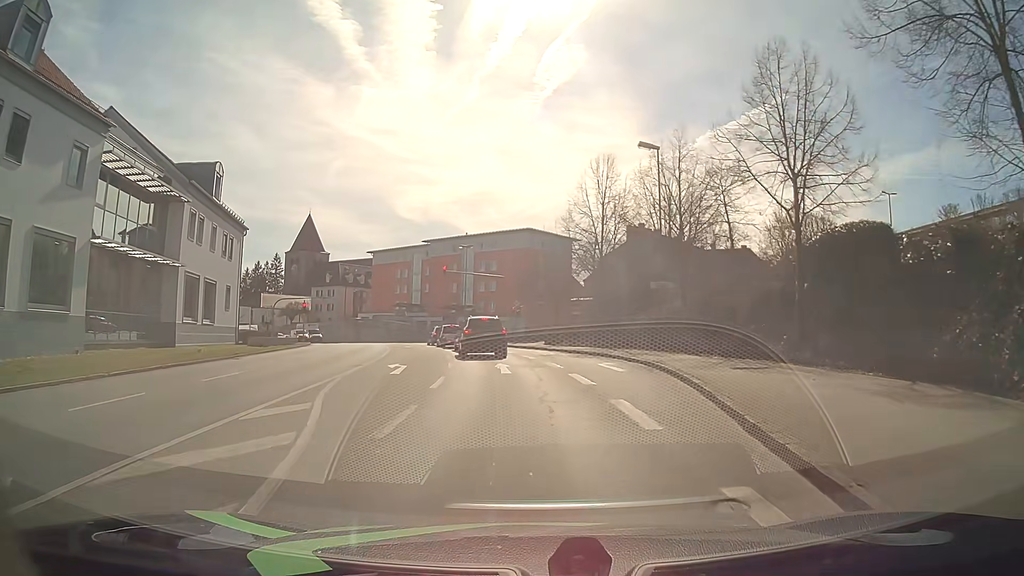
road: tertiary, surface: asphalt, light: Day
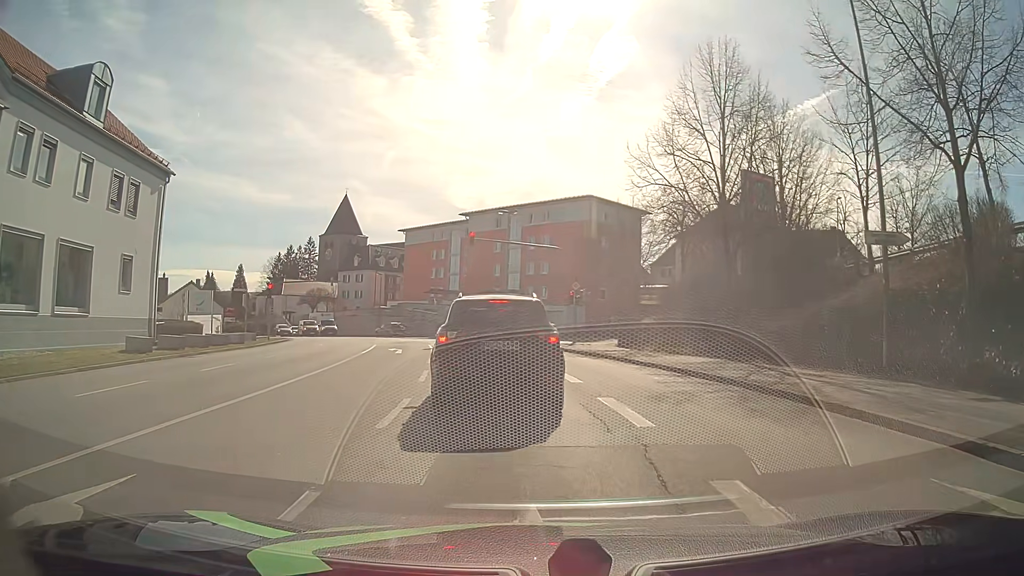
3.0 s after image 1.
(-0.5, +16.9) m; -4°
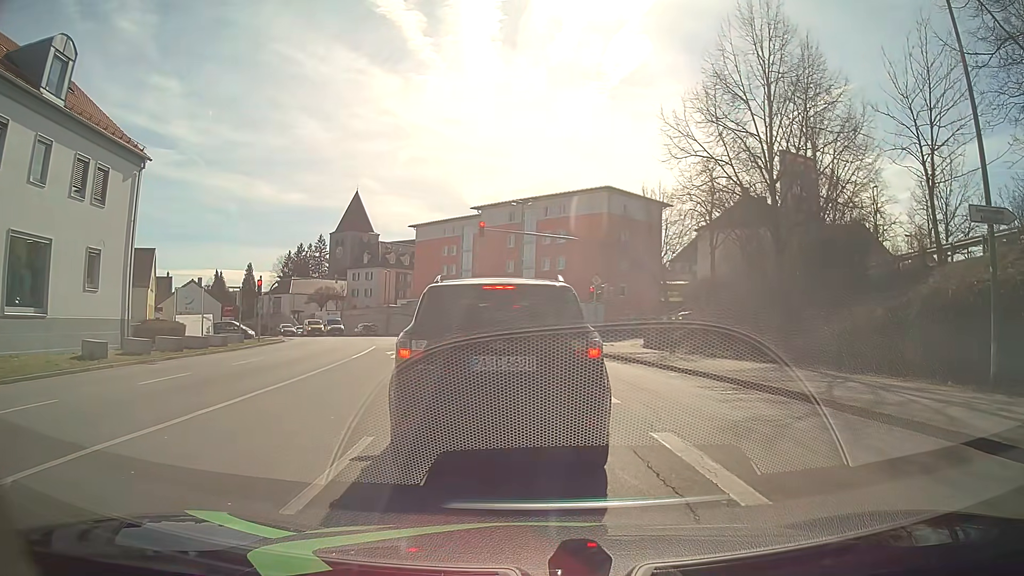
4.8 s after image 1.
(0.0, +3.4) m; 0°
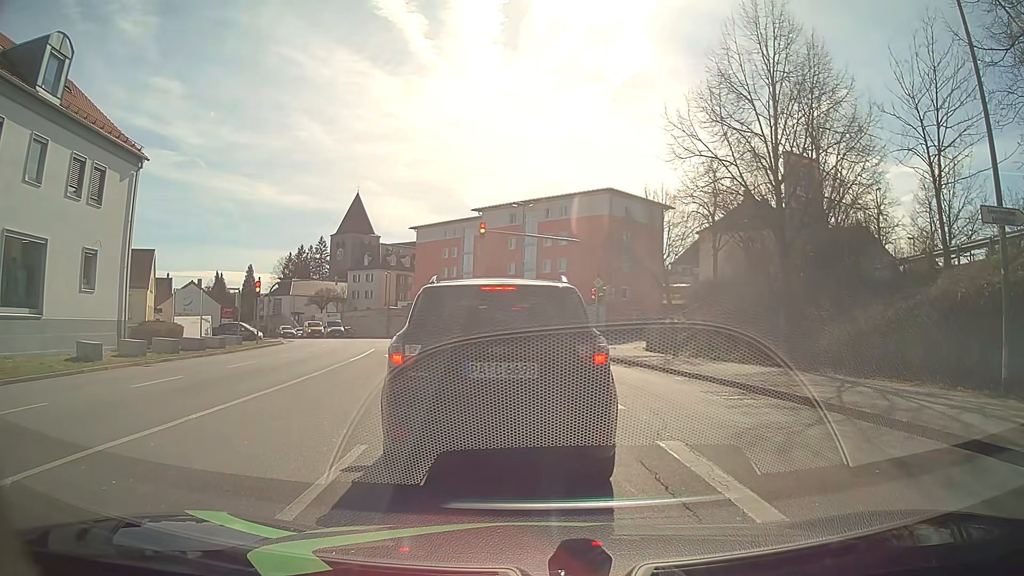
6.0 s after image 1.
(0.0, +0.4) m; 0°
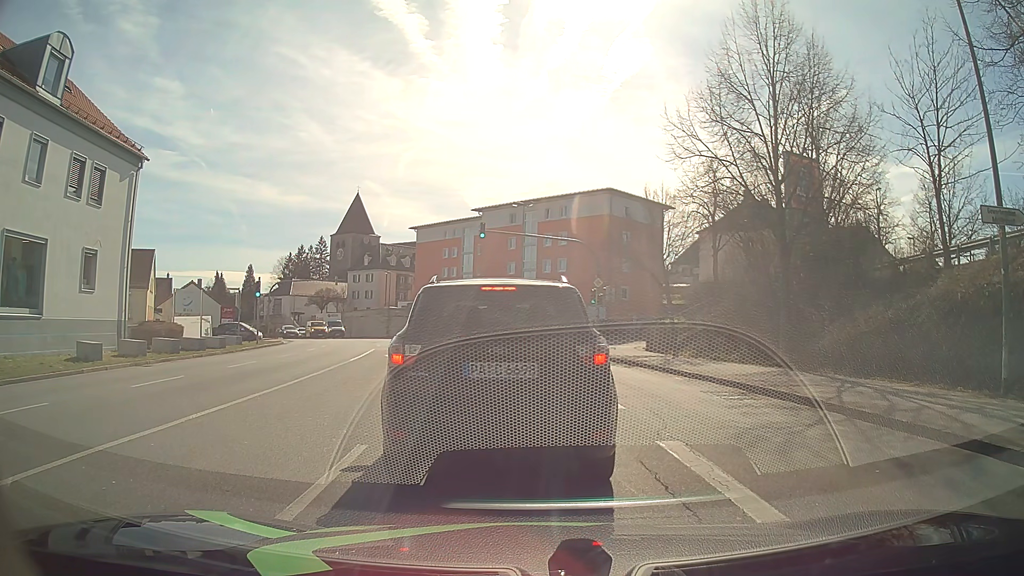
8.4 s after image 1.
(0.0, +0.1) m; 0°
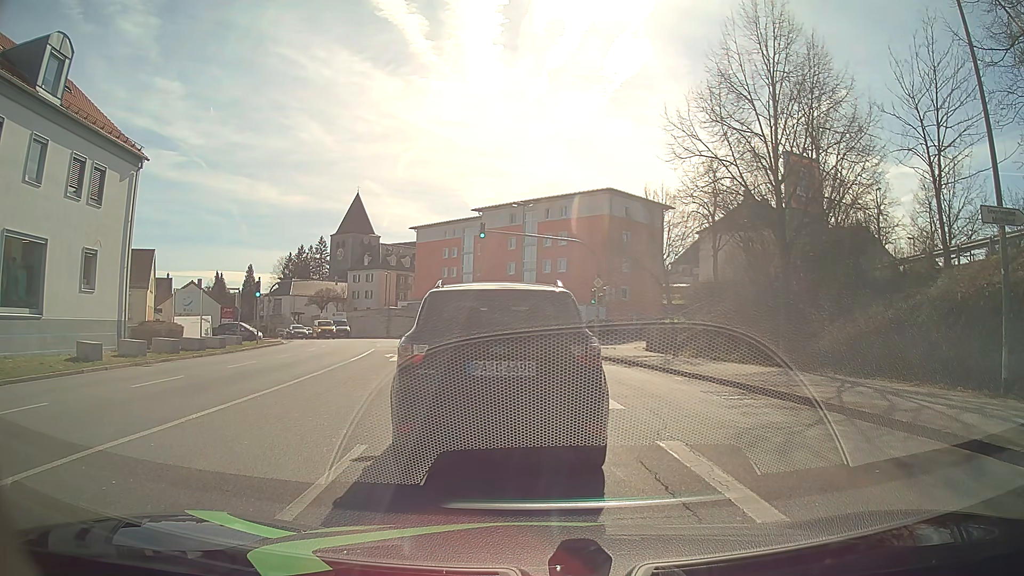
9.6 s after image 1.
(0.0, 0.0) m; 0°
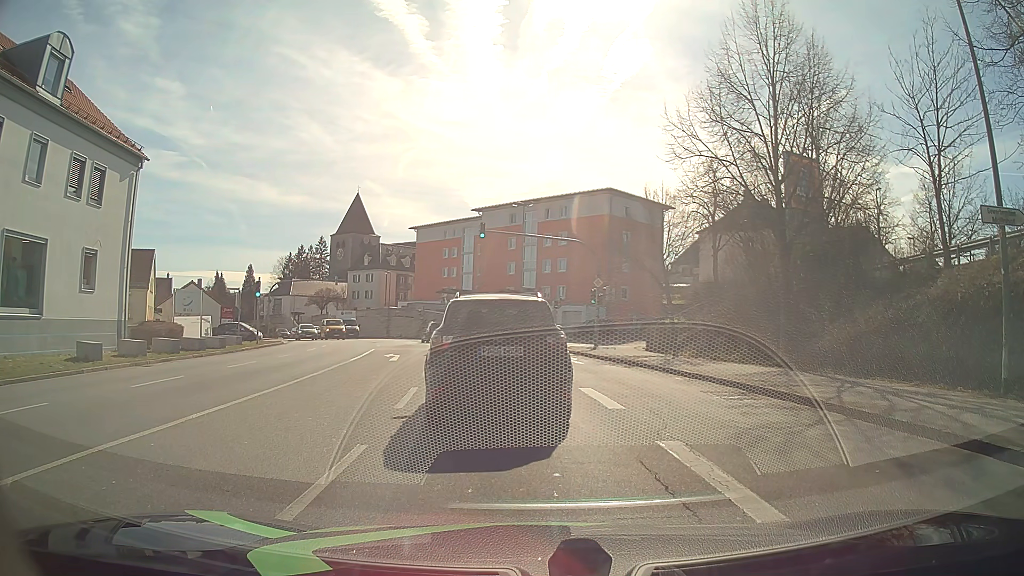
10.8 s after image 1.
(0.0, 0.0) m; 0°
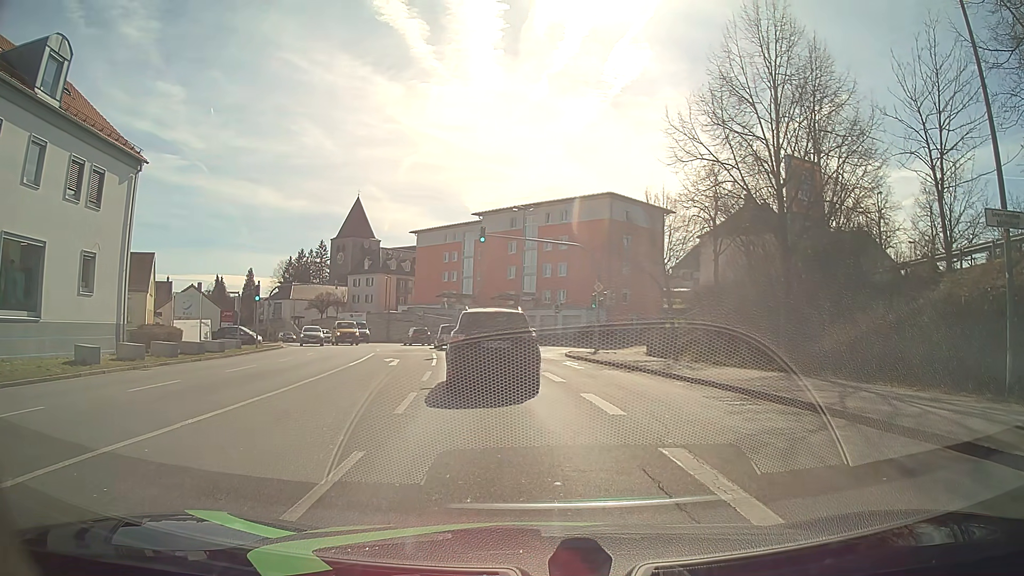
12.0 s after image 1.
(0.0, +0.2) m; 0°
(-1, +10) (-2, +20) (-3, +30) (-5, +40) (-8, +49) (-12, +59) (-16, +68) (-21, +76) (-26, +85) (-32, +93) m
